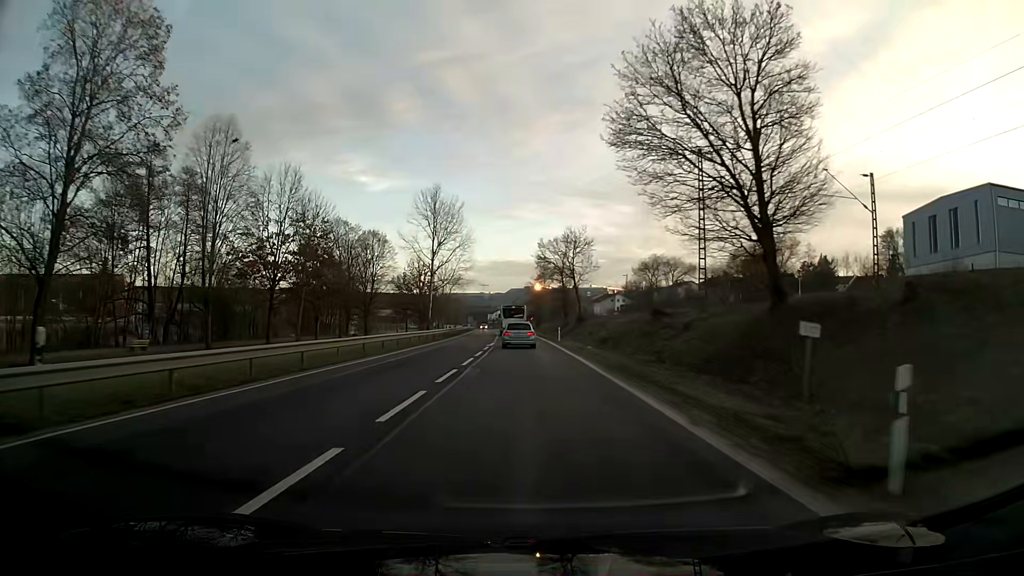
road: primary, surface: asphalt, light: Day
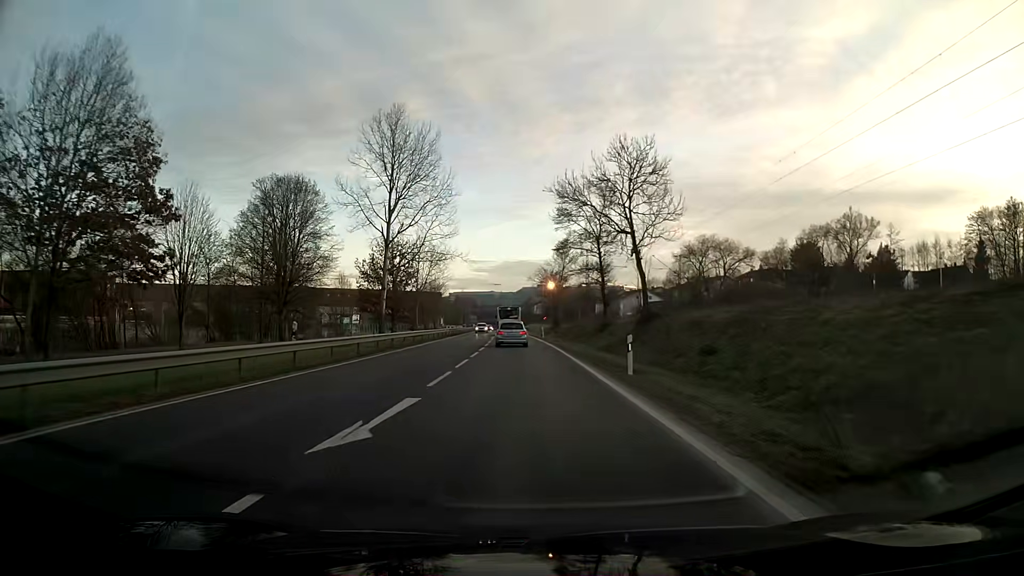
(-0.3, +32.8) m; -1°
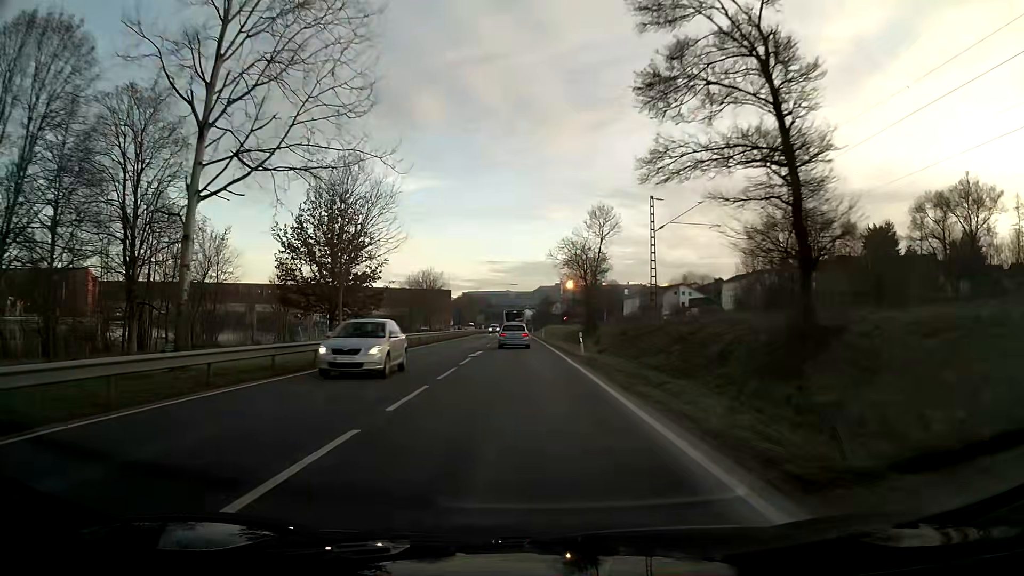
(-0.4, +34.1) m; -1°
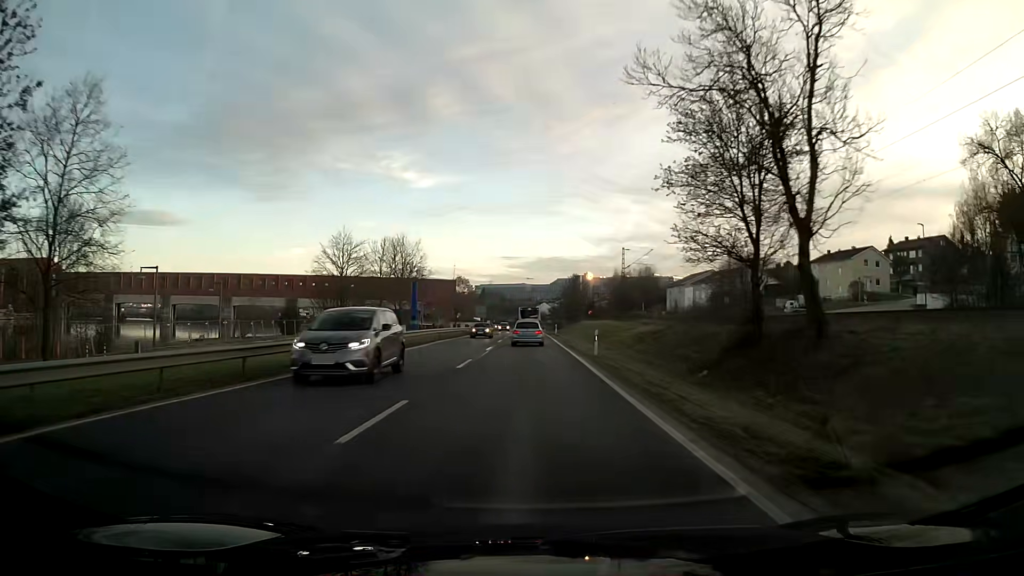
(-0.8, +46.8) m; -1°
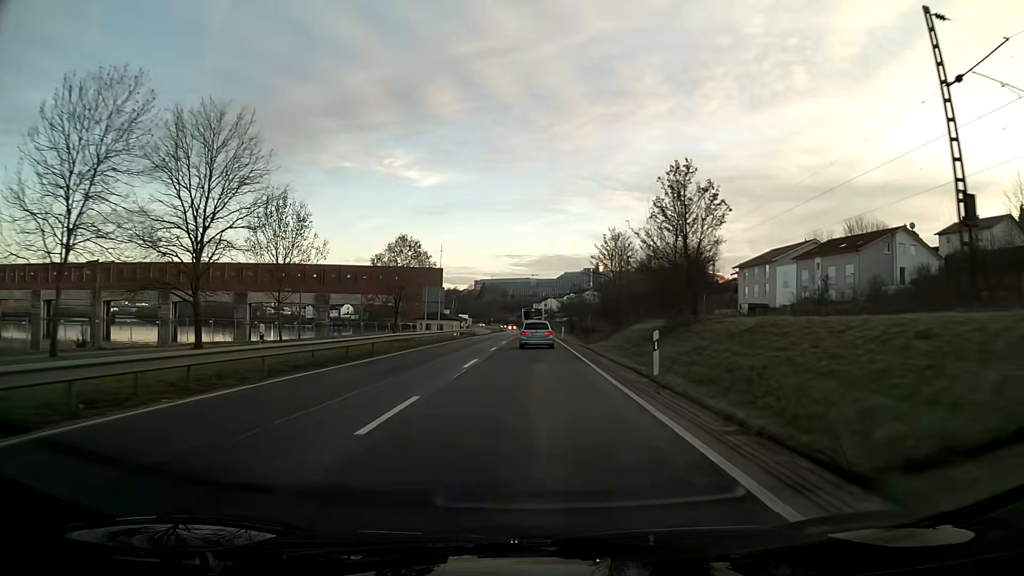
(-0.2, +59.6) m; 0°
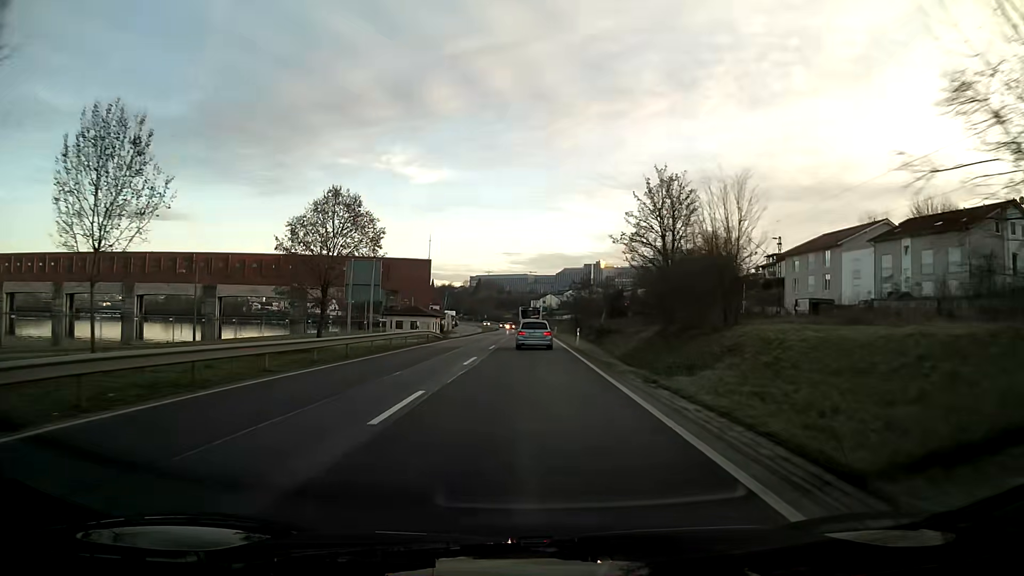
(0.0, +23.9) m; 0°
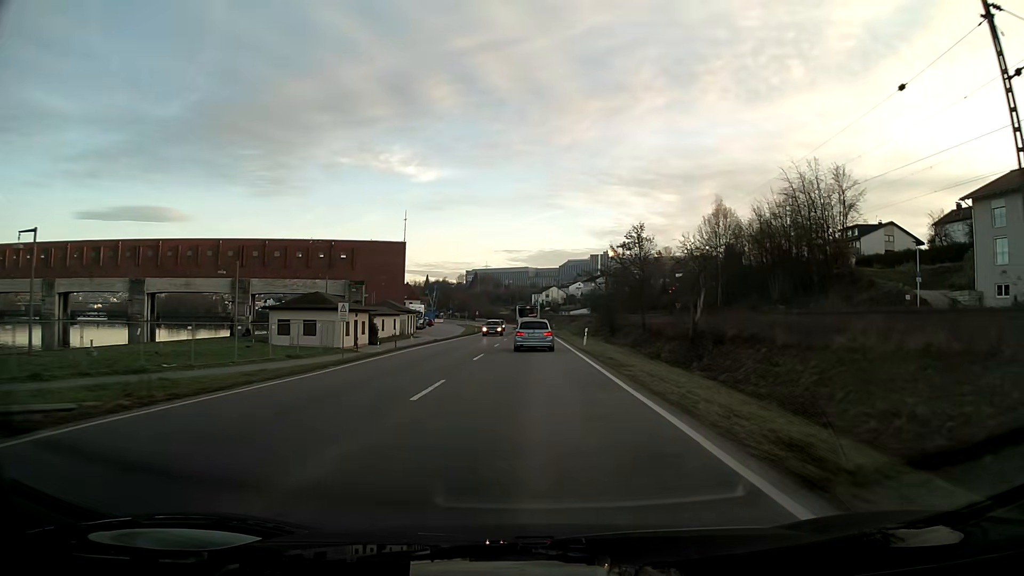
(0.0, +45.6) m; 0°
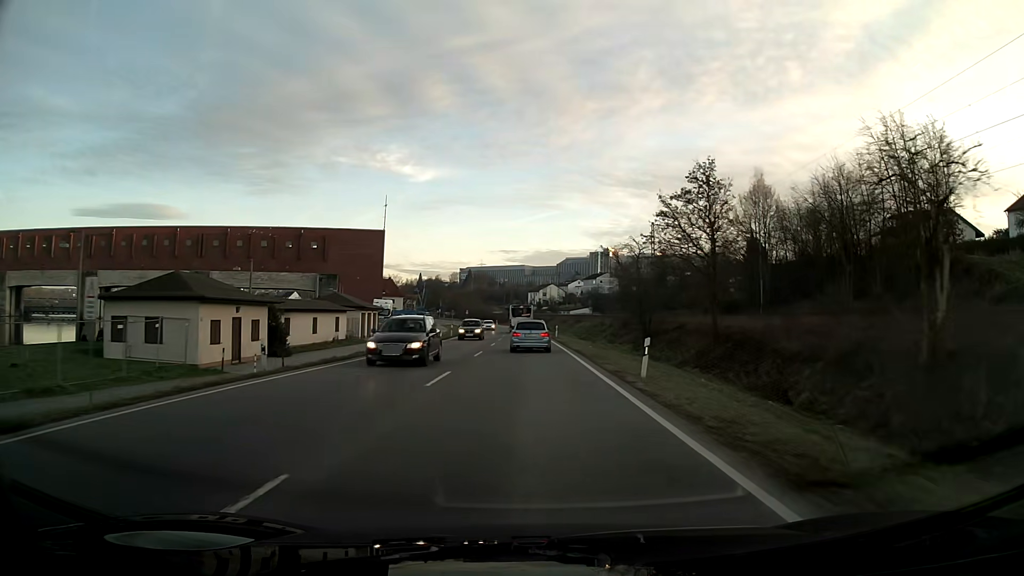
(+0.1, +21.7) m; 0°
